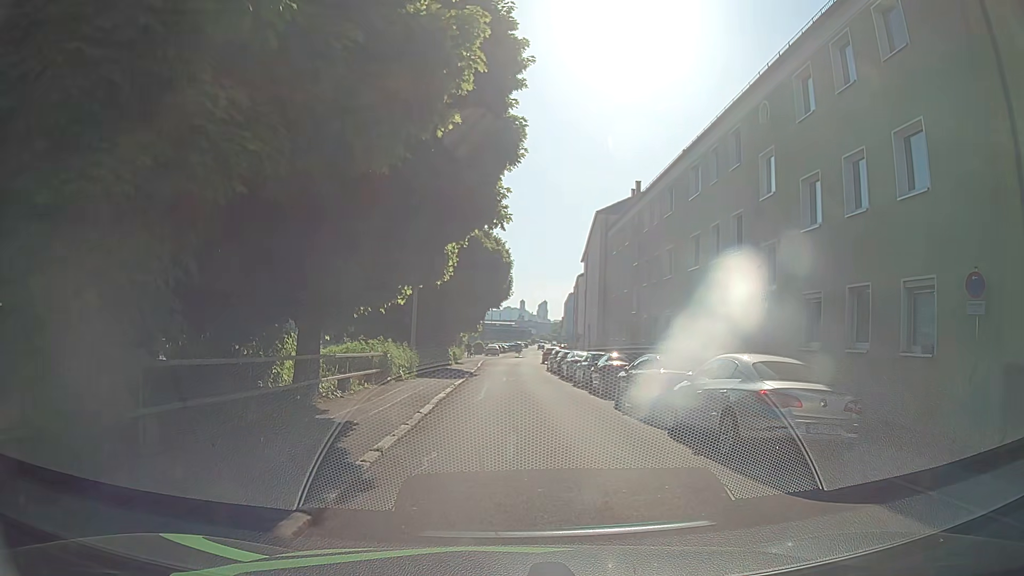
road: residential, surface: asphalt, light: Day
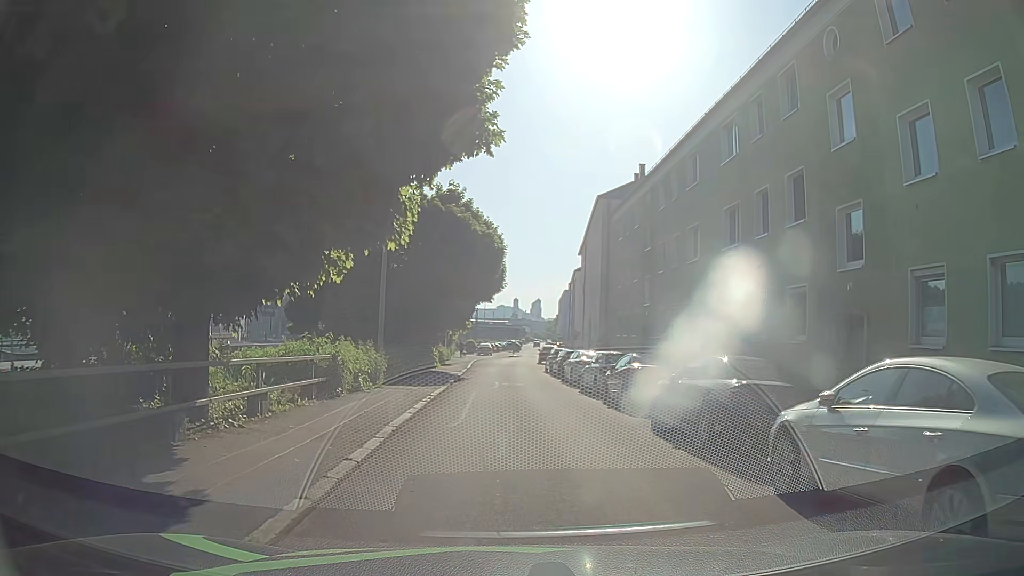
(-0.1, +5.2) m; 0°
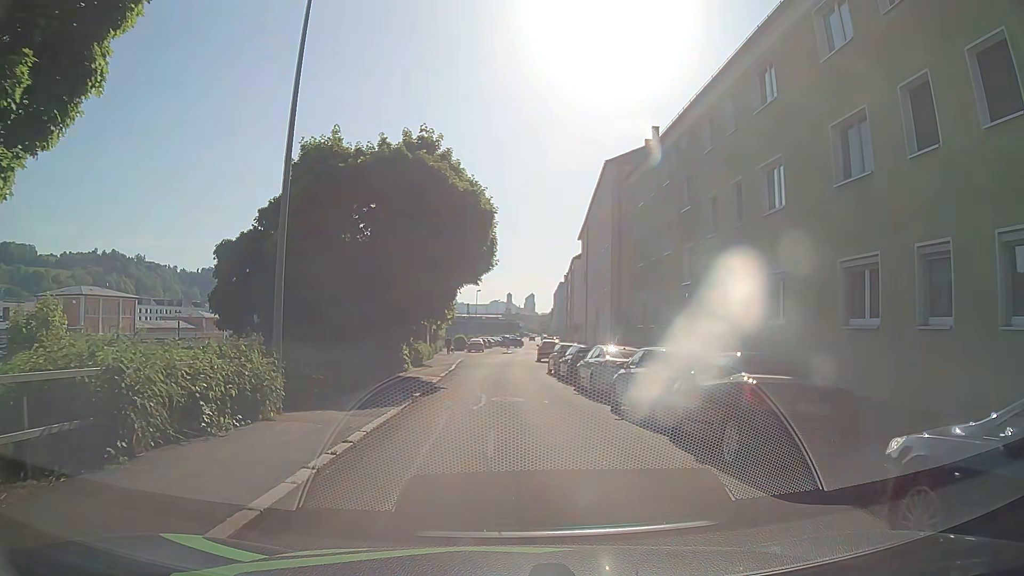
(0.0, +8.3) m; -1°
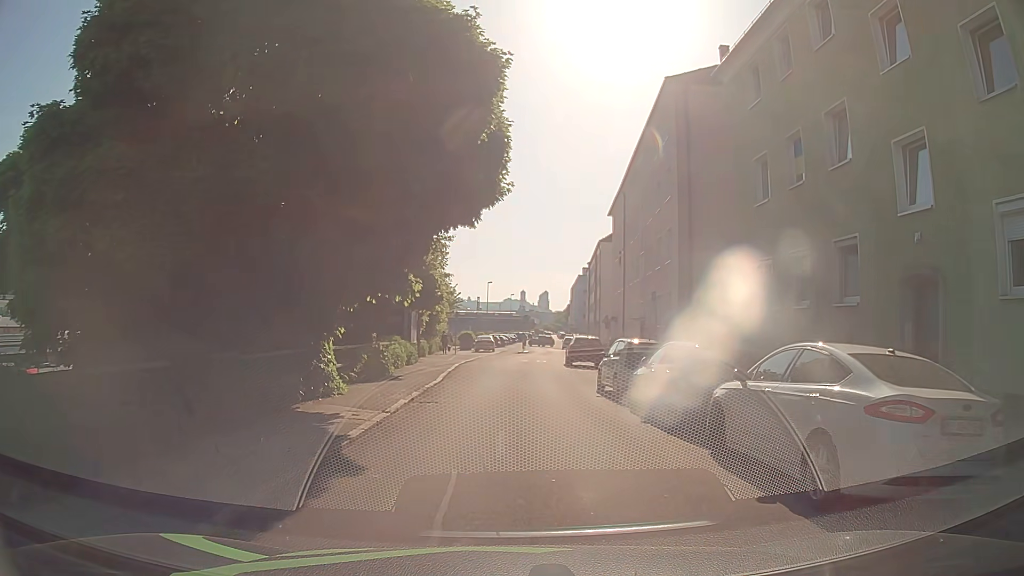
(+0.1, +13.5) m; 0°
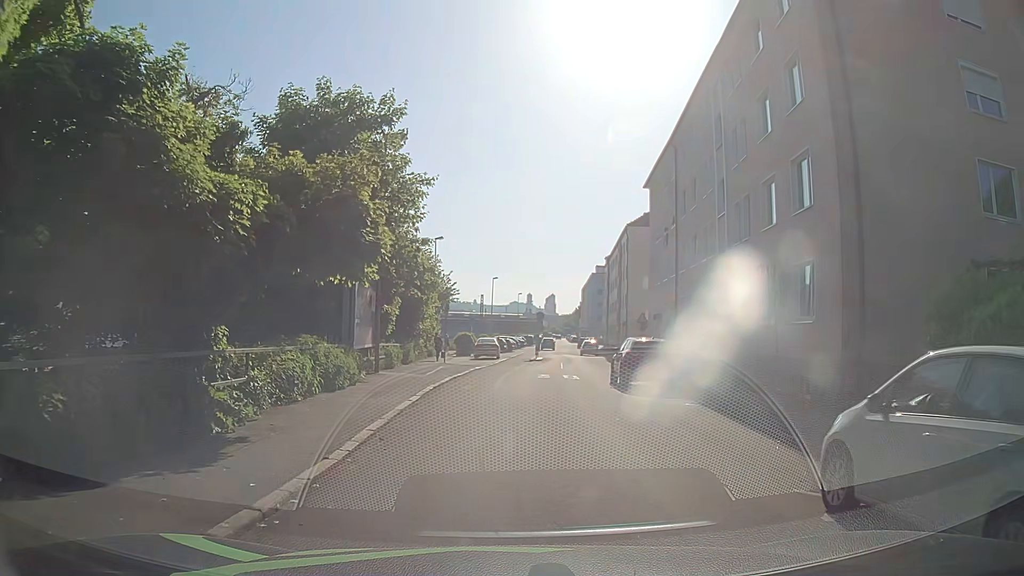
(+0.1, +13.7) m; 0°
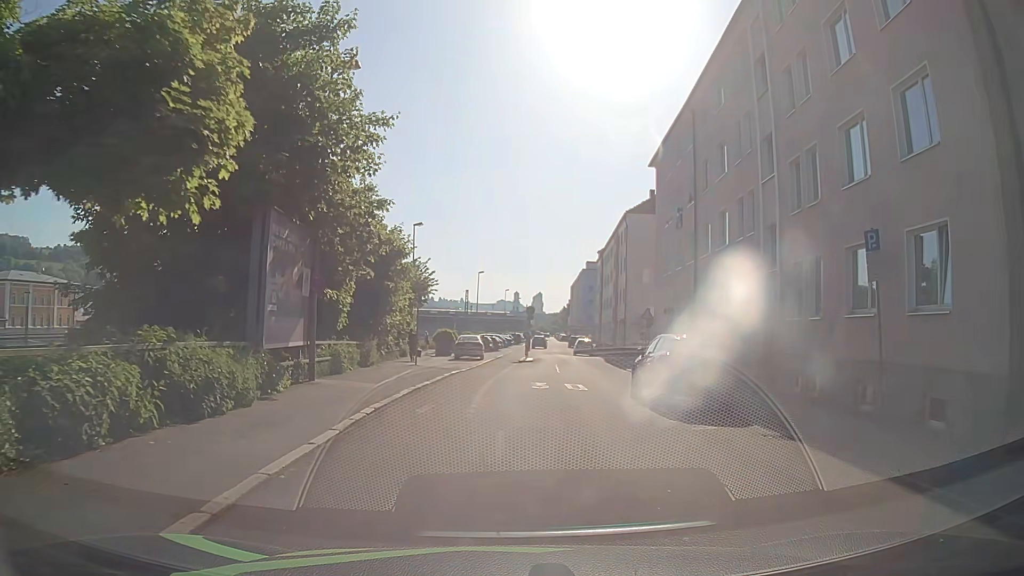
(+0.1, +6.3) m; 0°
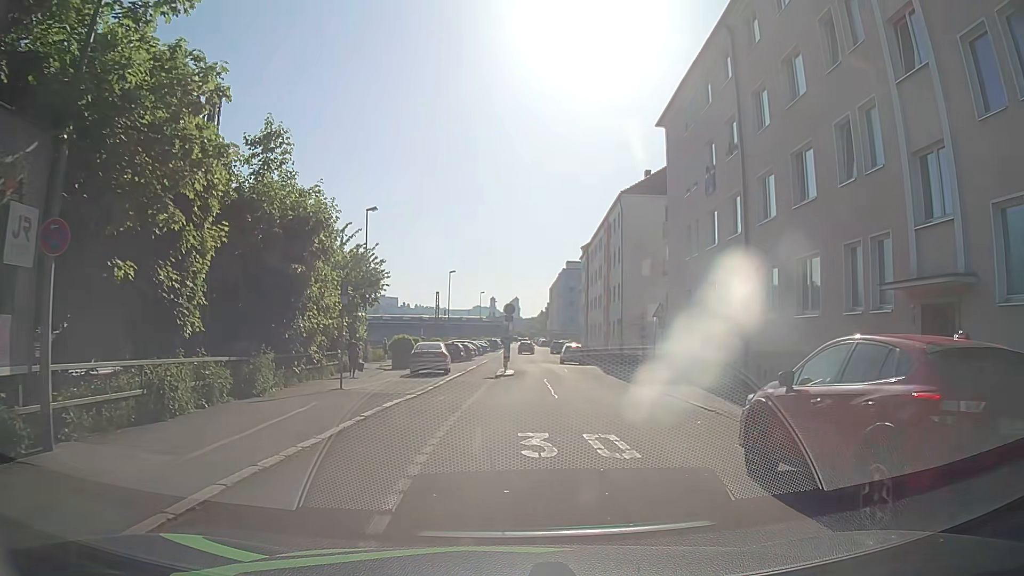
(+0.3, +9.7) m; +4°
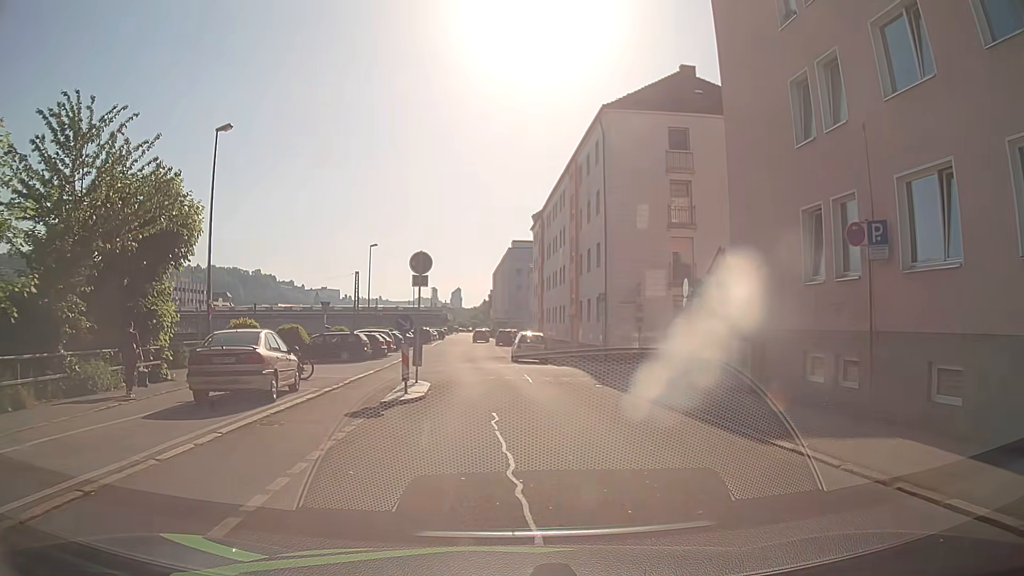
(+0.4, +16.9) m; +3°
(0, +10) (0, +20) (-1, +30) (-1, +40) (-2, +50) (-2, +60) (-2, +70) (-2, +80) (-2, +90) (-2, +100) m
